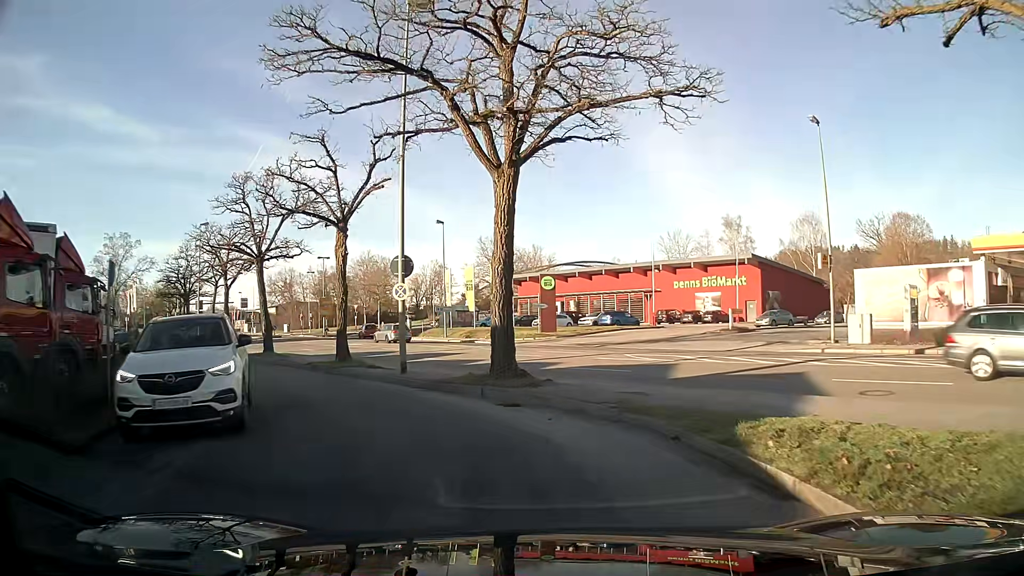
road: residential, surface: asphalt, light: Day
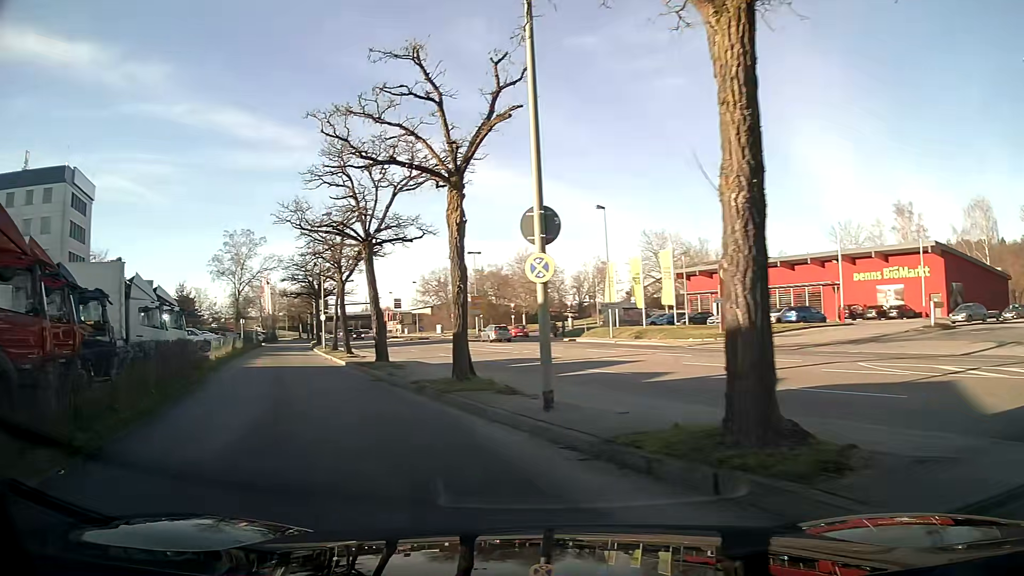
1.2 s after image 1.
(-0.8, +7.2) m; -16°
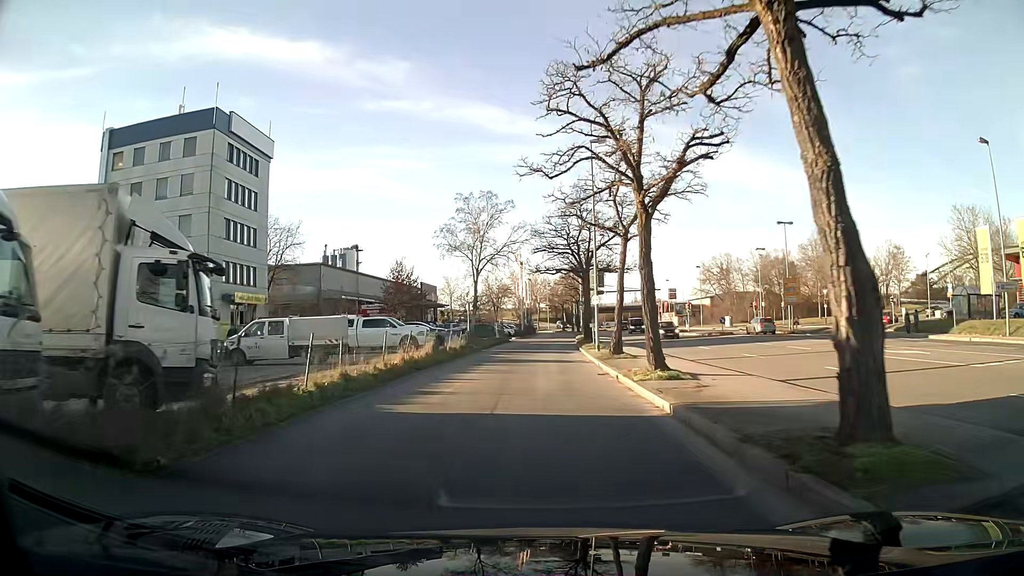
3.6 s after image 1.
(-4.2, +18.8) m; -17°
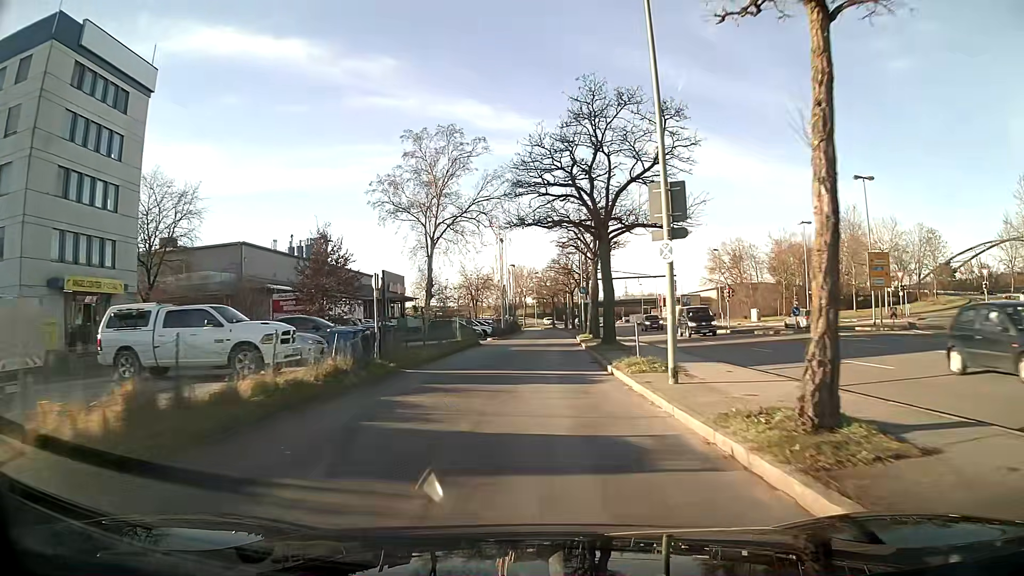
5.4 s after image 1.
(+0.2, +19.7) m; +1°
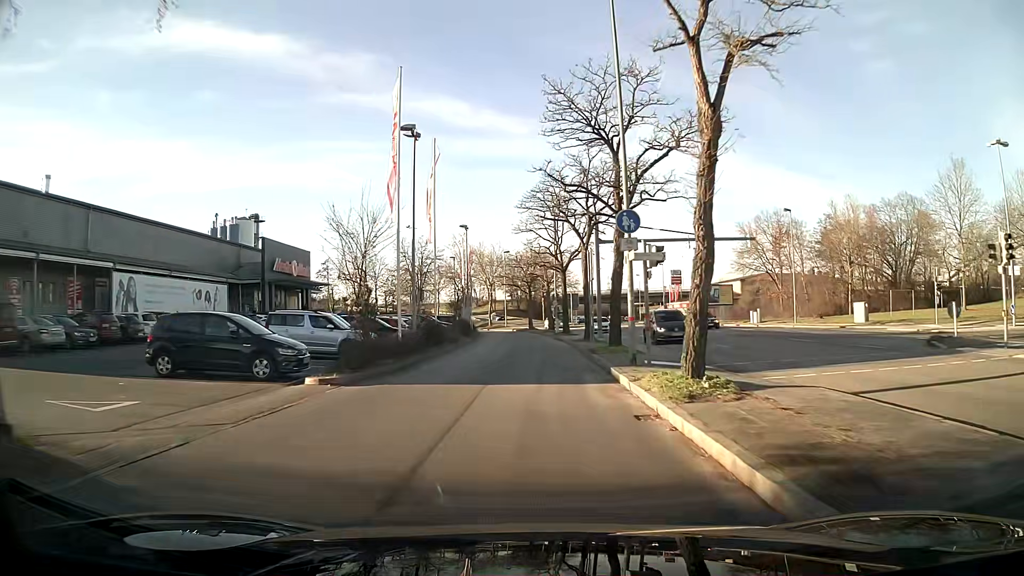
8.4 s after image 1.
(+0.7, +35.9) m; +2°
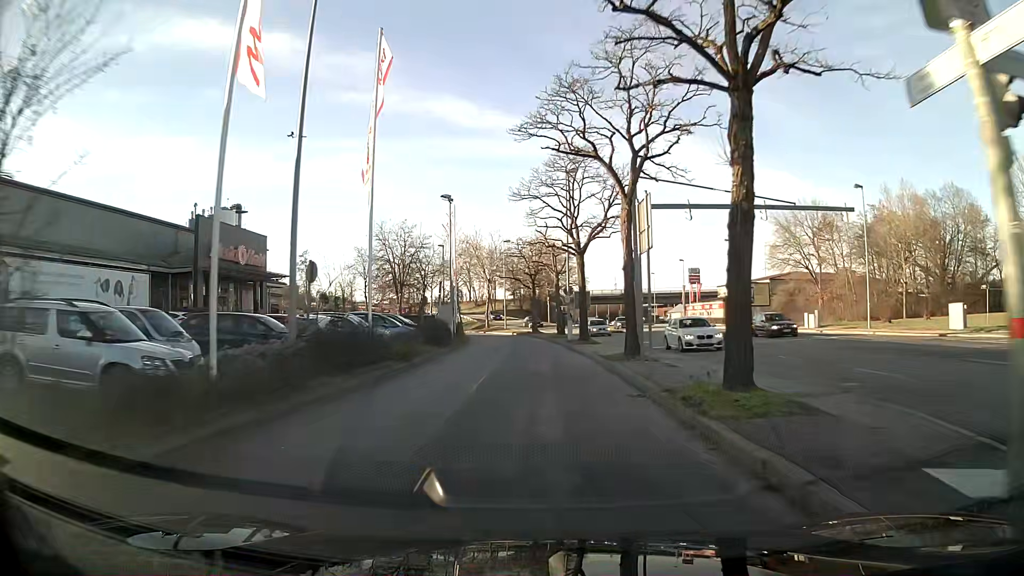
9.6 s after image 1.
(0.0, +13.5) m; 0°
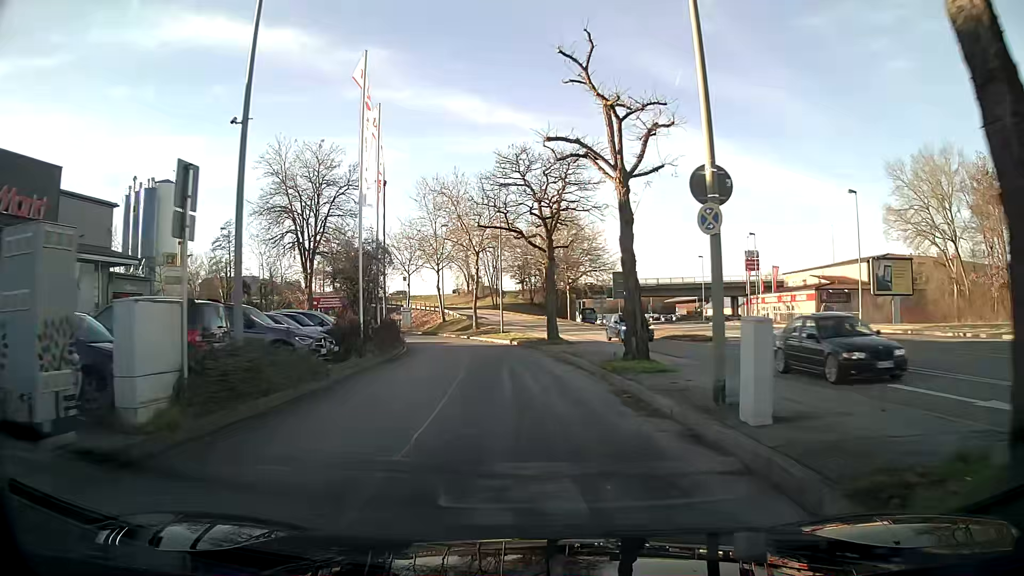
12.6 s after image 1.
(-0.1, +30.7) m; -2°
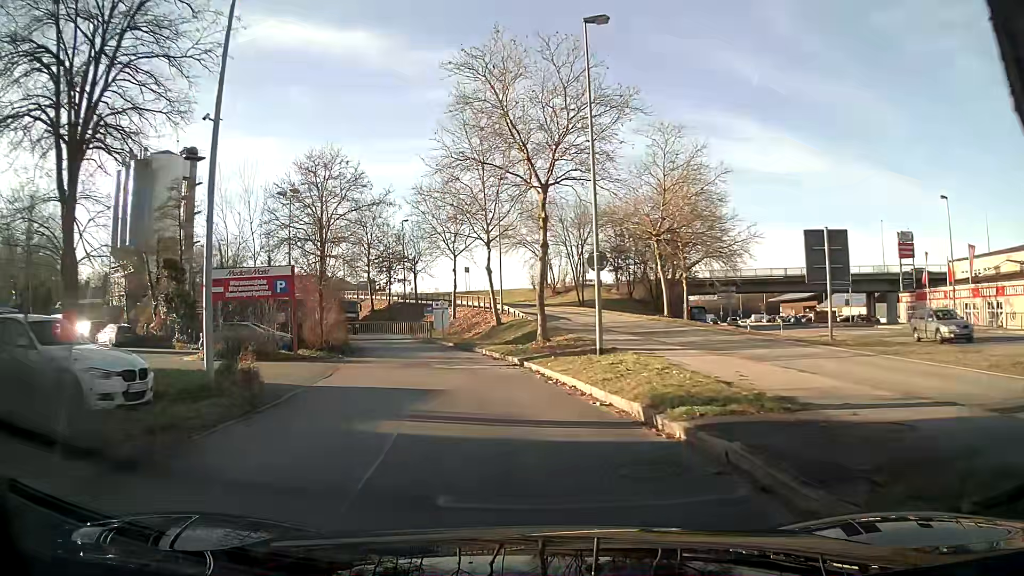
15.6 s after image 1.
(-1.4, +26.3) m; -8°
